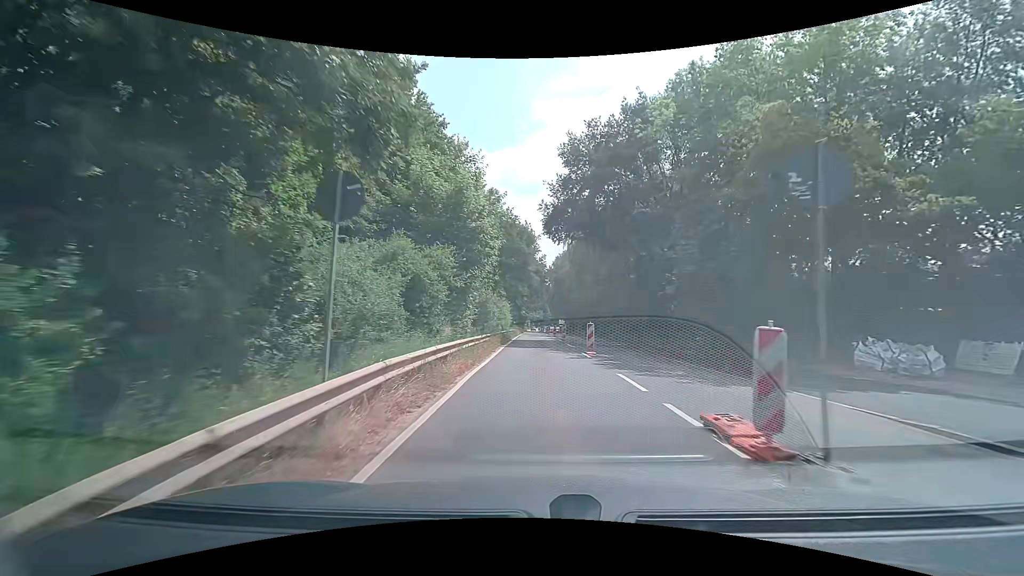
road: secondary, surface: asphalt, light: Day
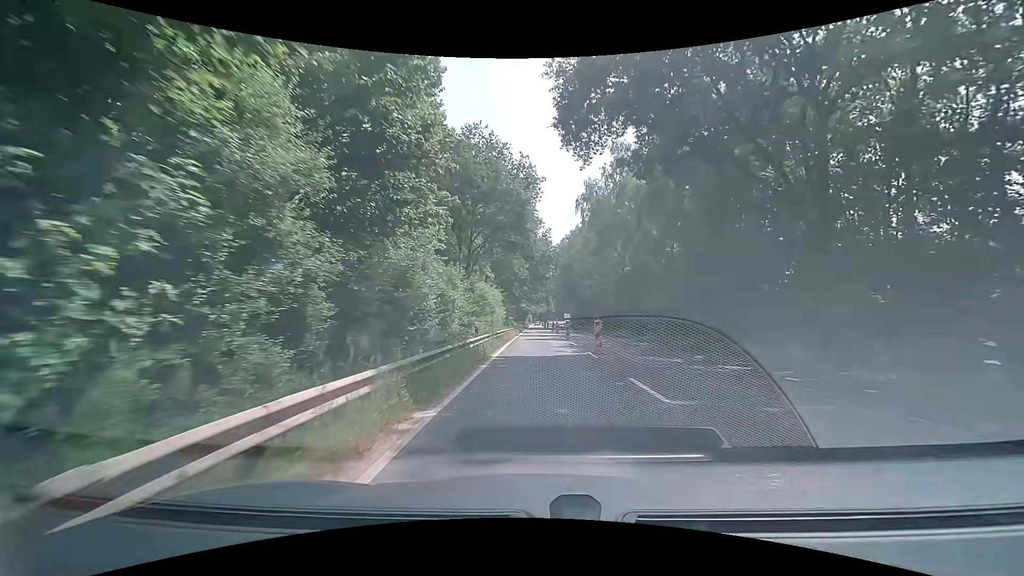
(-0.1, +19.3) m; 0°
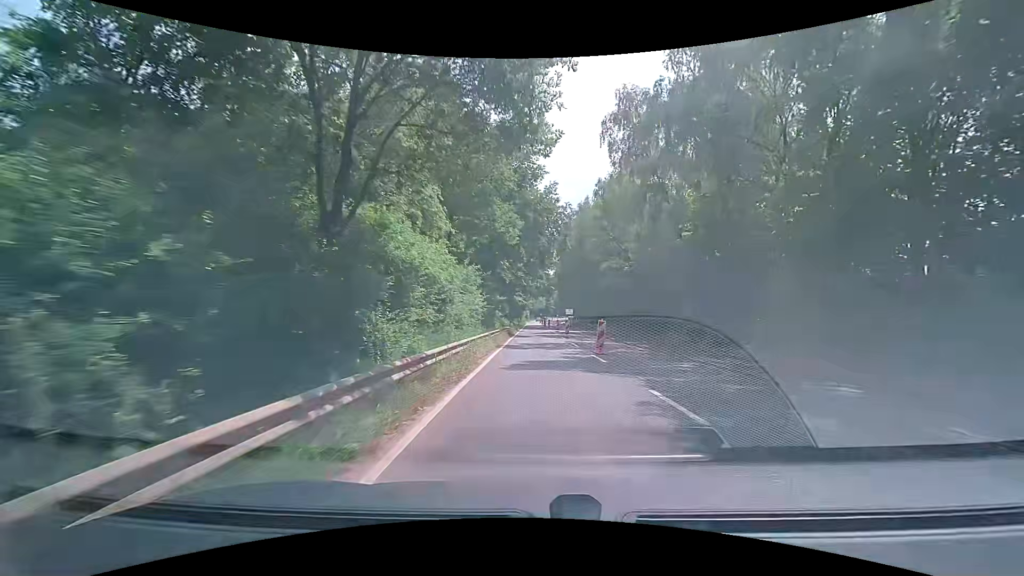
(-0.2, +19.7) m; +1°
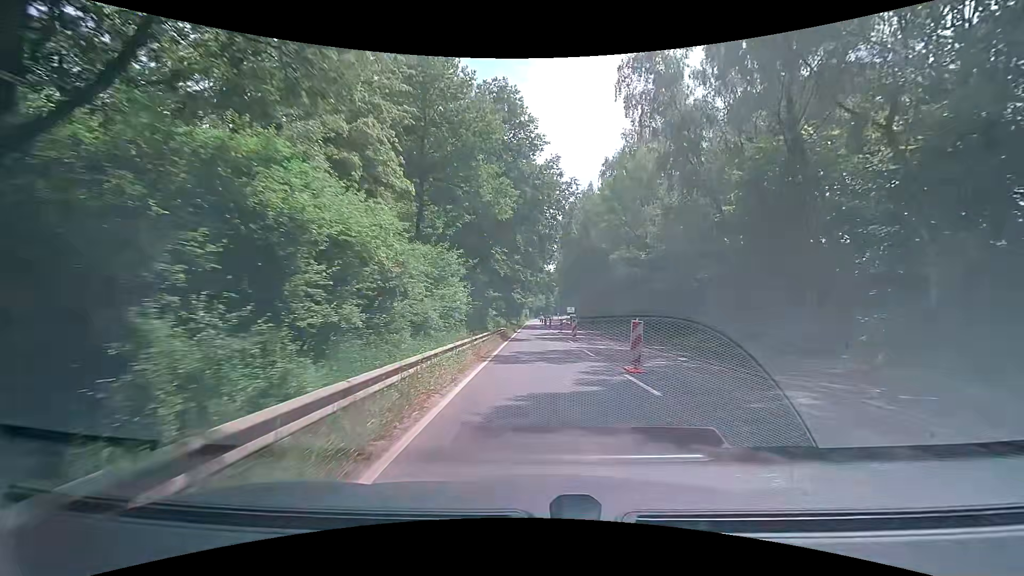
(0.0, +6.7) m; -1°
(0, +10) (0, +20) (0, +30) (0, +40) (0, +50) (+1, +60) (+1, +70) (0, +80) (0, +90) (0, +100) m
